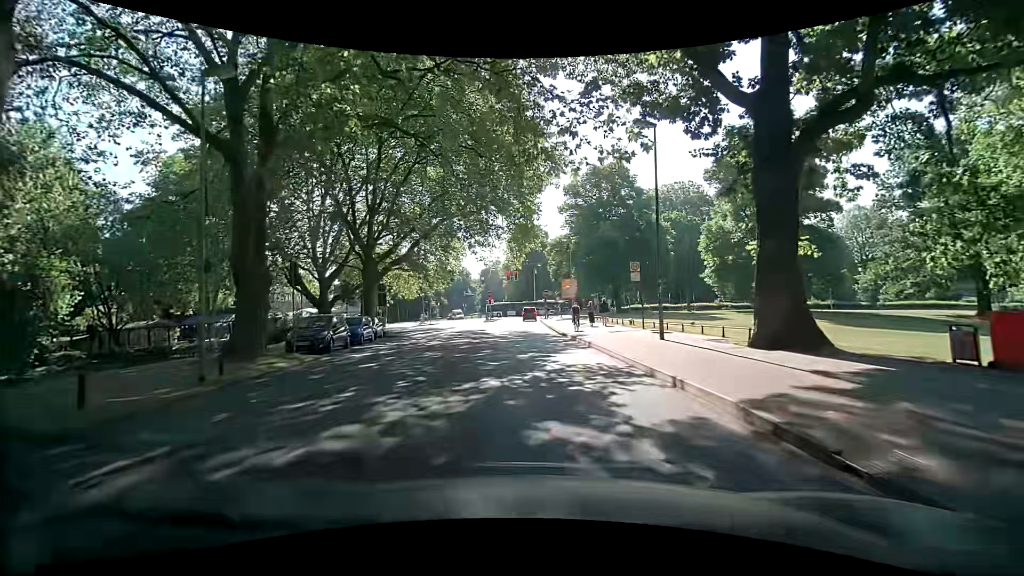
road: tertiary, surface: asphalt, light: Day
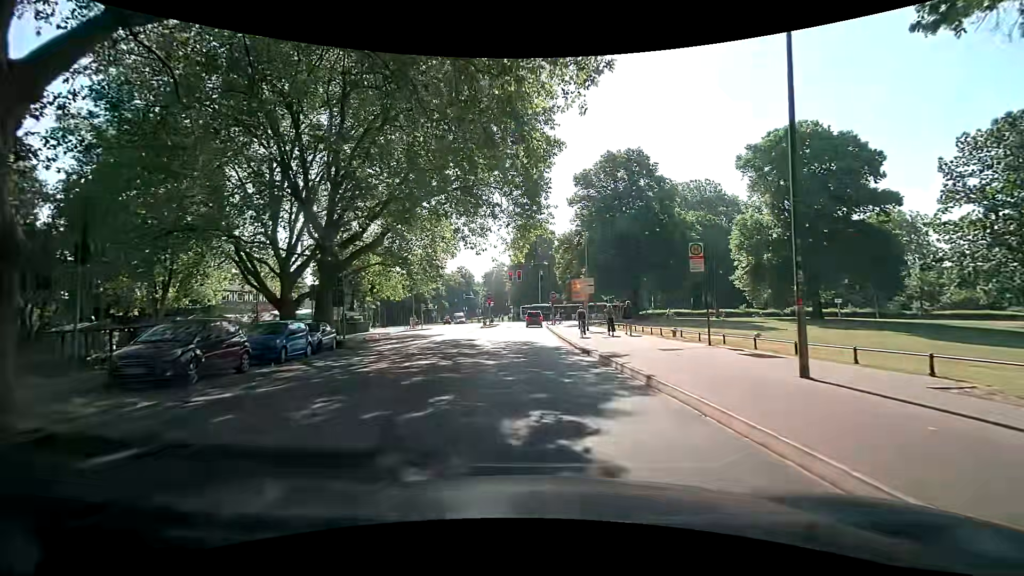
(-0.1, +8.7) m; -2°
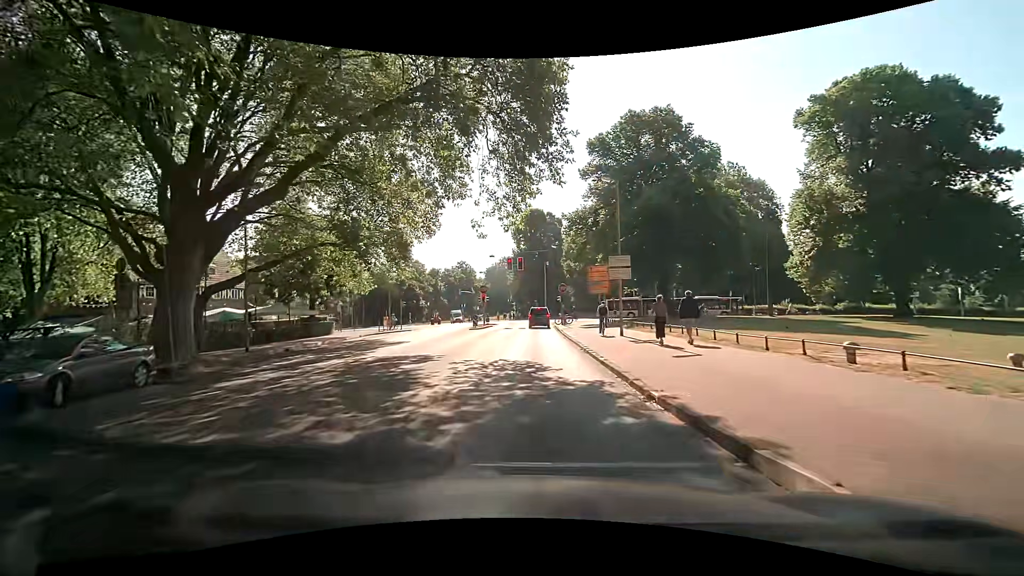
(+0.3, +12.4) m; +1°
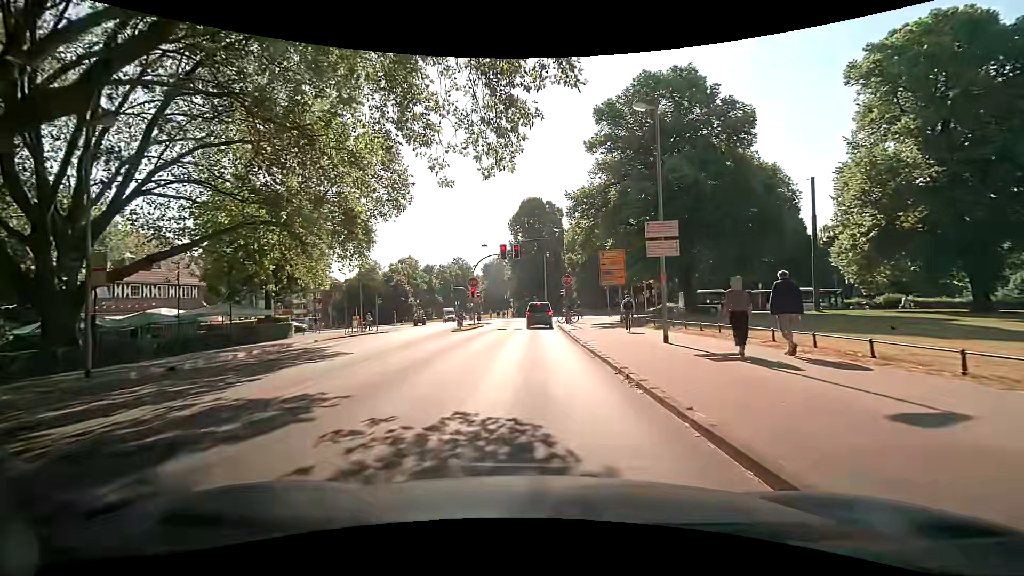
(+0.1, +8.1) m; +1°
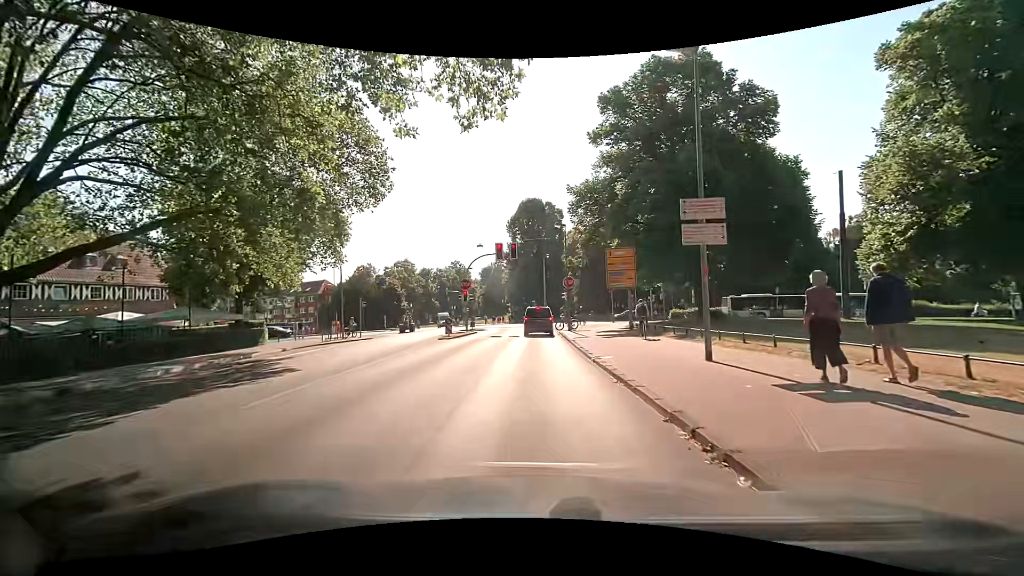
(0.0, +3.9) m; +1°
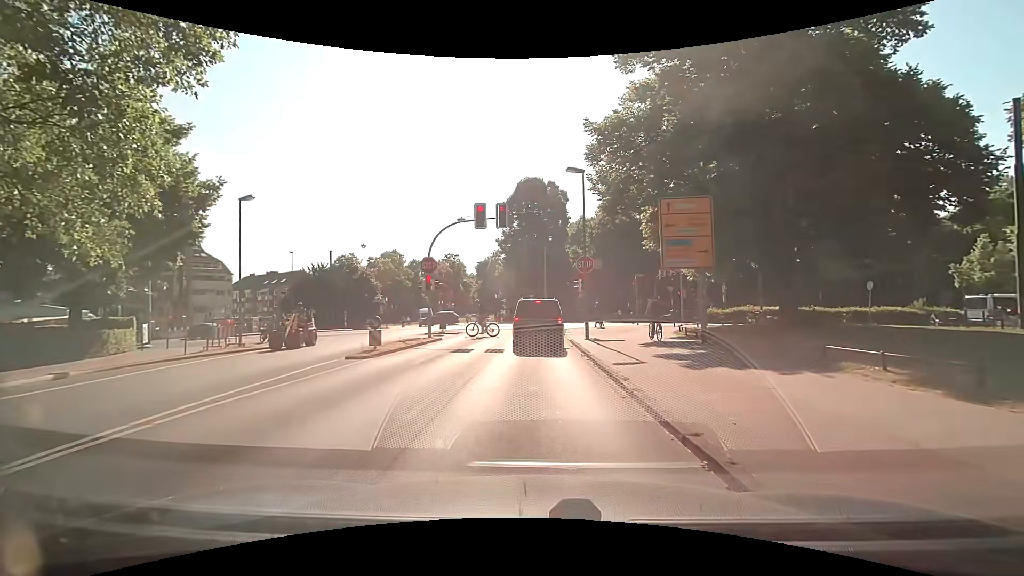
(-0.3, +13.2) m; -2°
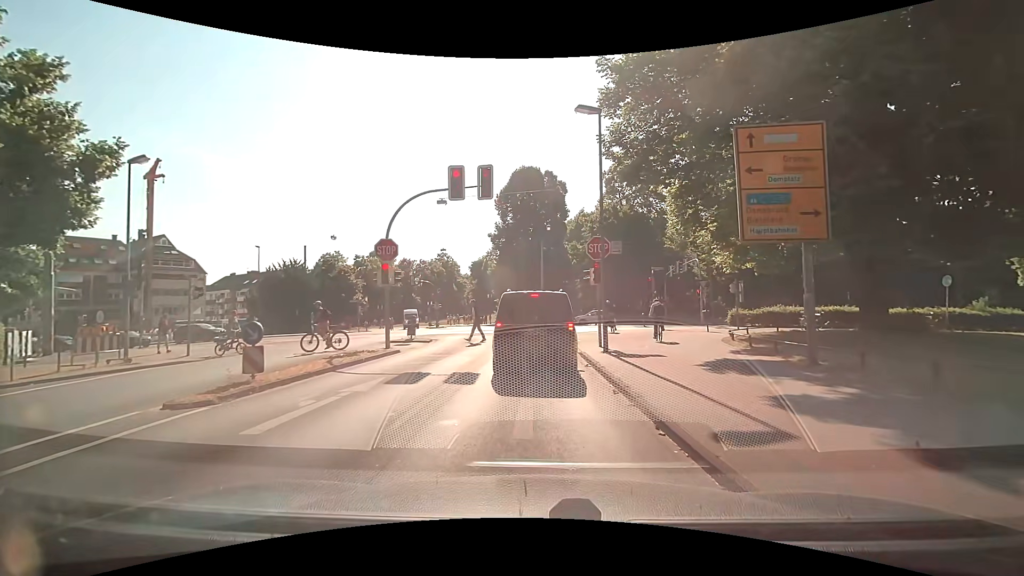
(+0.1, +6.7) m; -1°
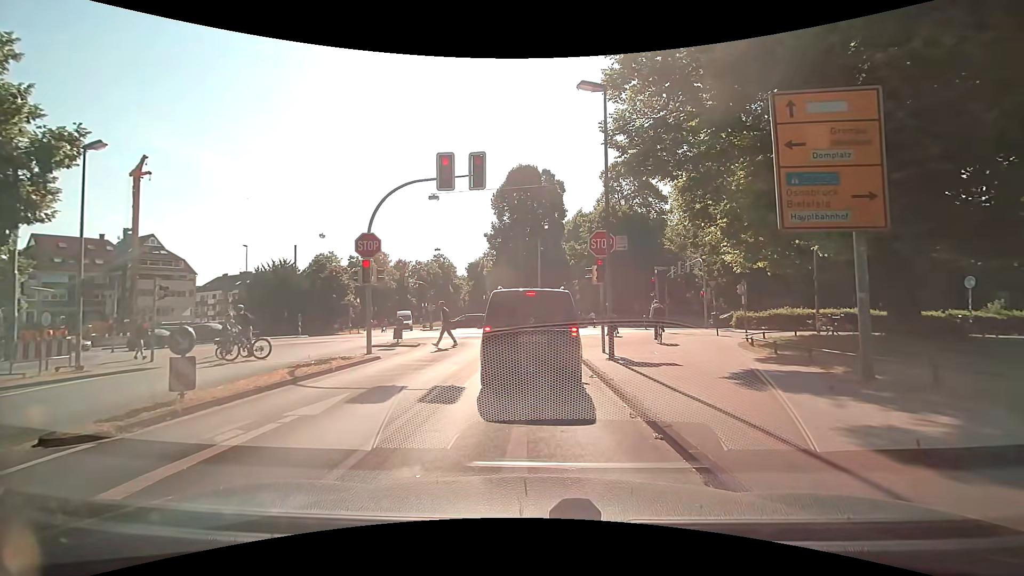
(0.0, +1.8) m; +2°
(0, +10) (0, +20) (0, +30) (+7, +37) (+17, +37) (+27, +36) (+37, +36) (+47, +35) (+57, +35) (+67, +35) m
